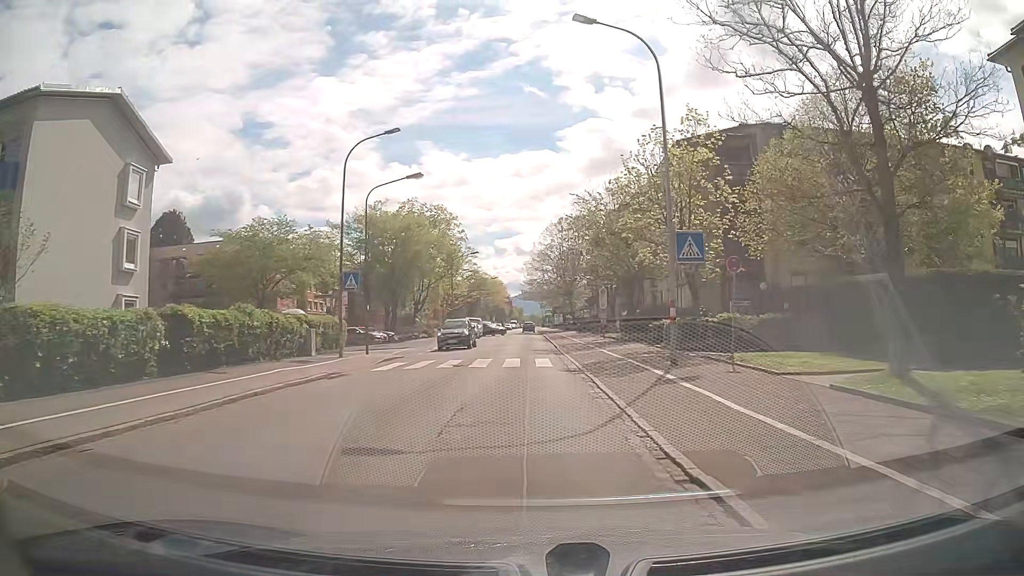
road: tertiary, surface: asphalt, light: Day
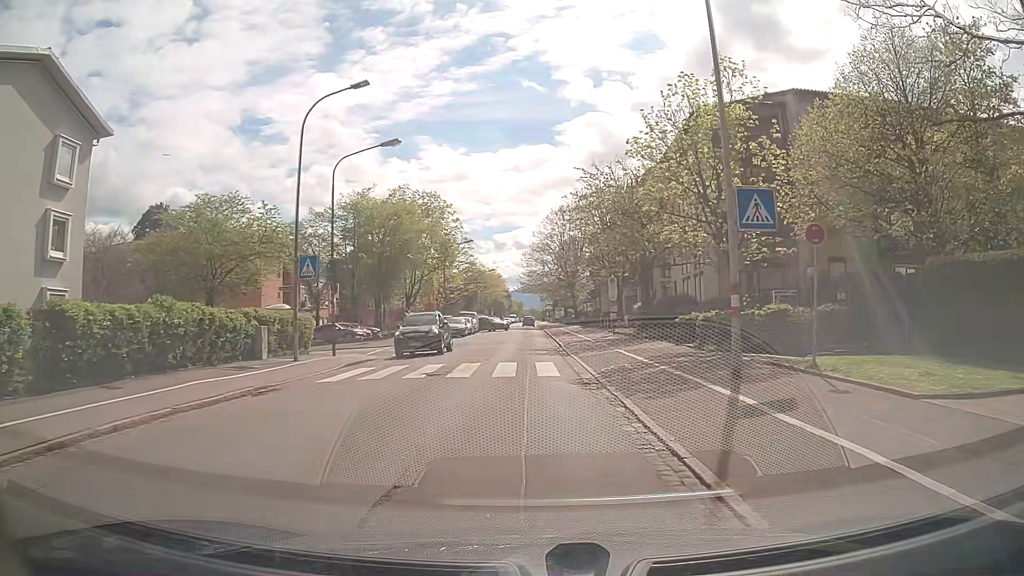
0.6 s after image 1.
(0.0, +5.3) m; +1°
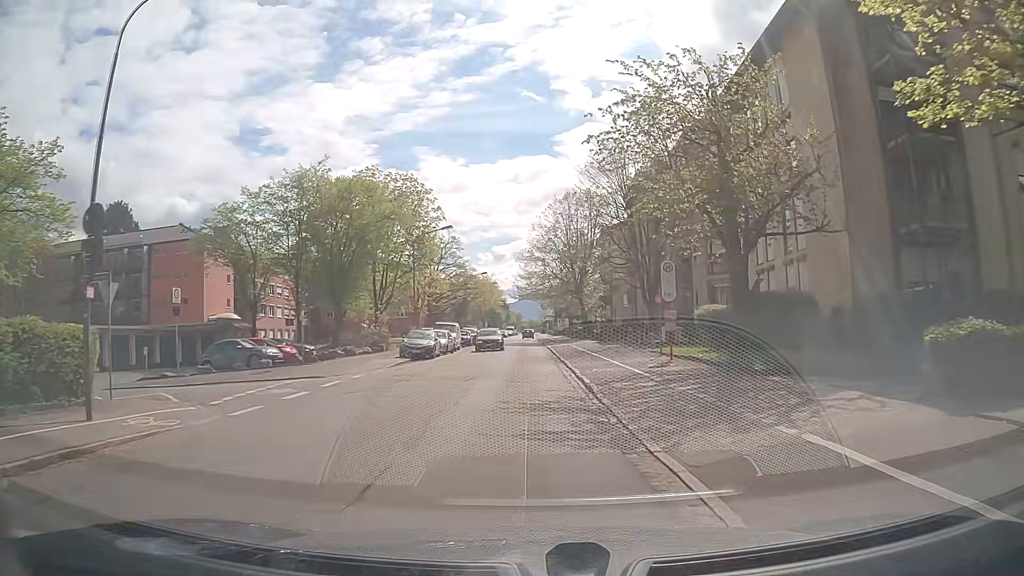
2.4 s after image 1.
(-0.1, +15.7) m; 0°
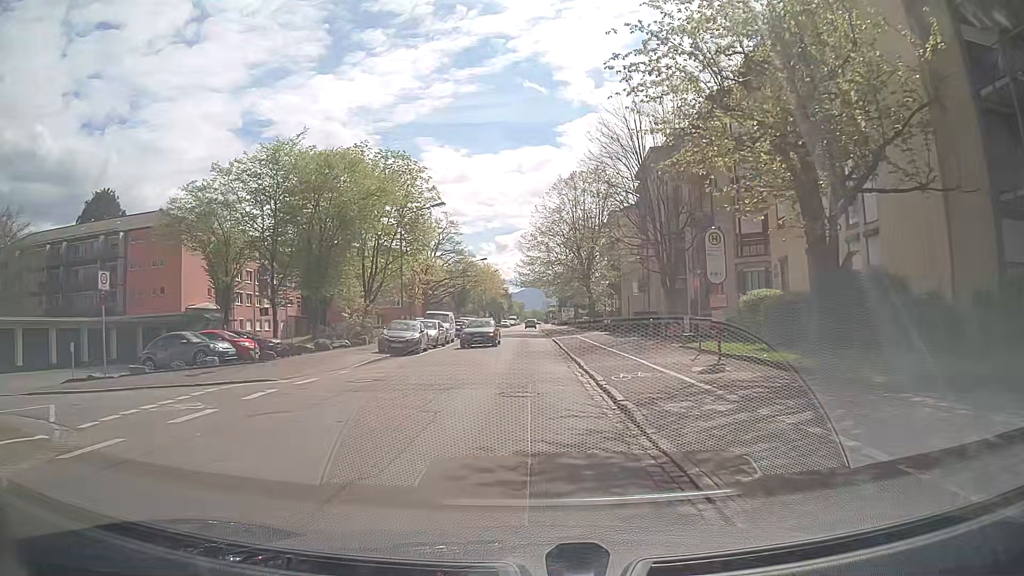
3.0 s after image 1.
(-0.1, +5.5) m; -1°
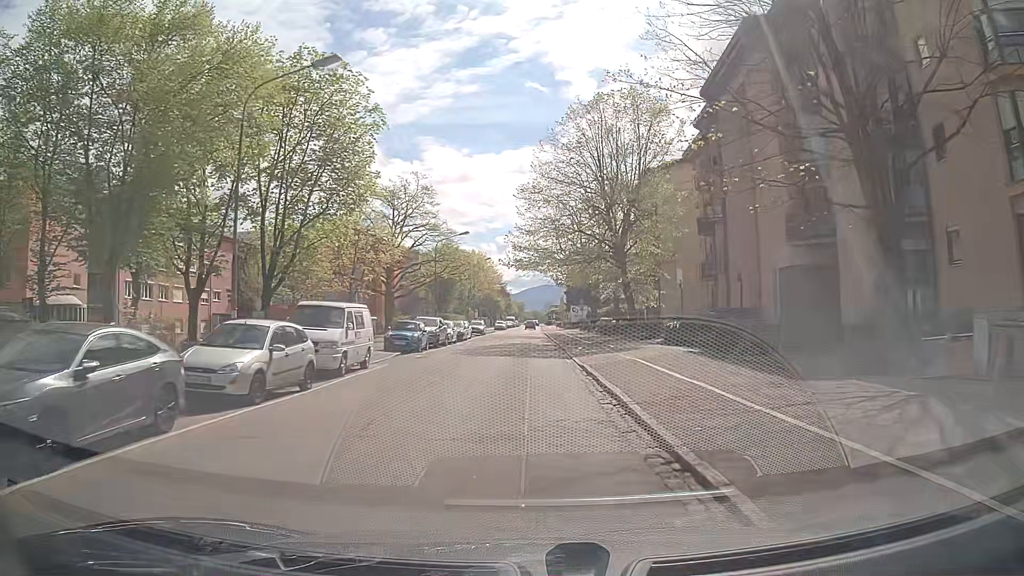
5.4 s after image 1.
(0.0, +23.6) m; 0°
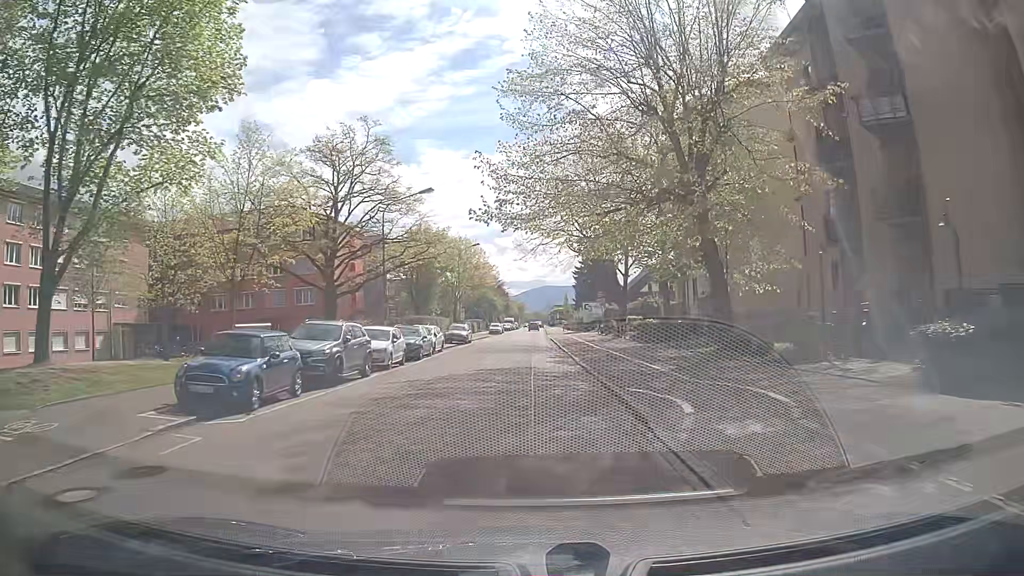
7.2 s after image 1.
(0.0, +19.0) m; 0°
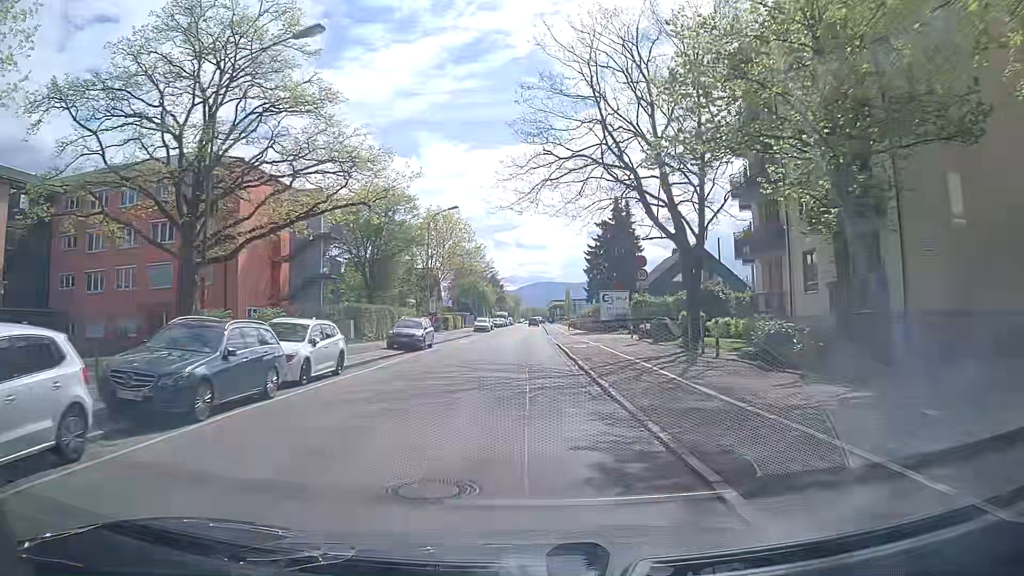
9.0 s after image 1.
(0.0, +19.8) m; 0°
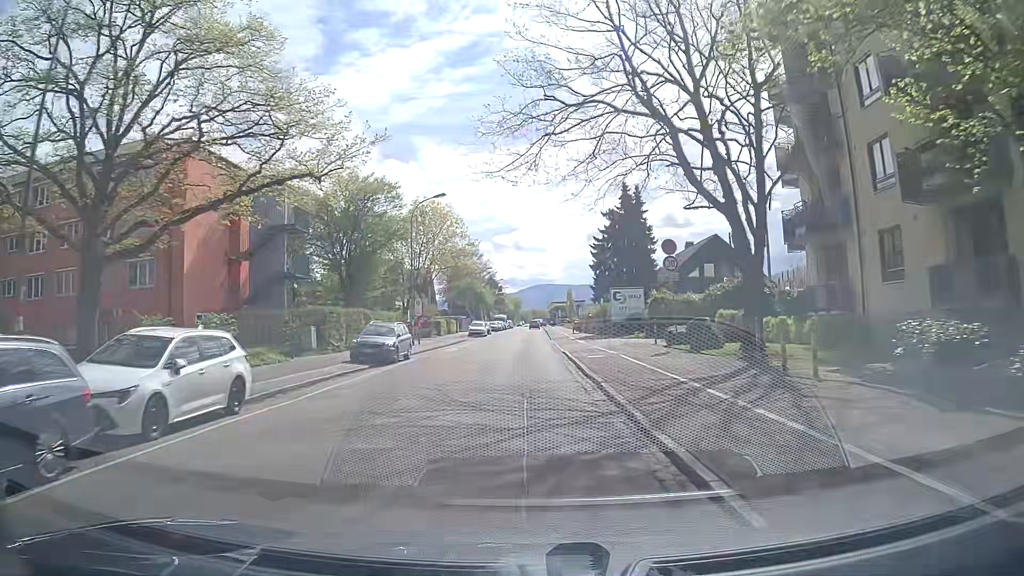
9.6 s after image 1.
(0.0, +6.7) m; 0°
(0, +10) (0, +20) (0, +30) (0, +40) (0, +50) (0, +60) (0, +70) (0, +80) (0, +90) (0, +100) m
